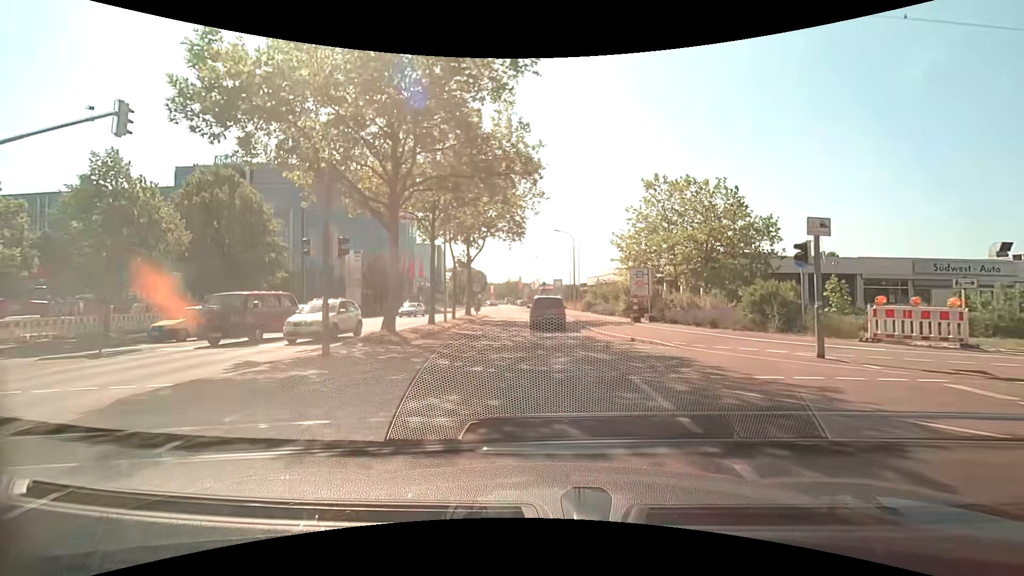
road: tertiary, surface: asphalt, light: Day
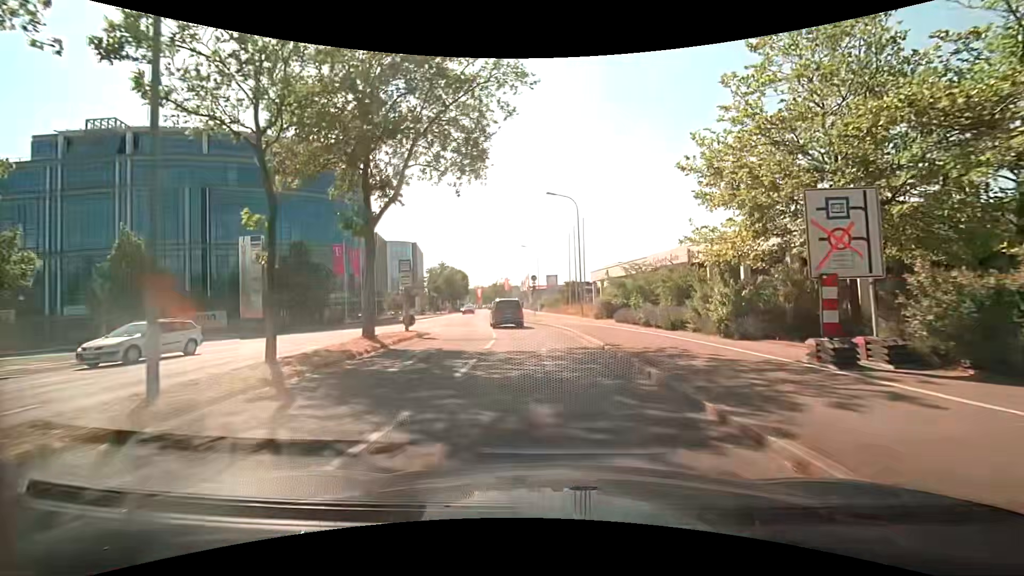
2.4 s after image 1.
(+0.2, +19.9) m; +1°
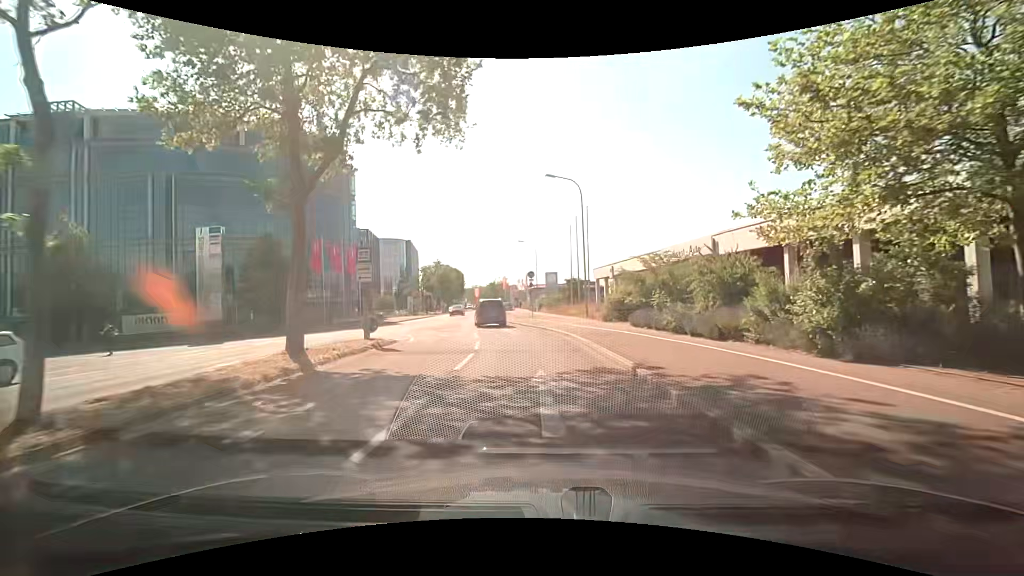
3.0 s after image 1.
(0.0, +5.0) m; 0°
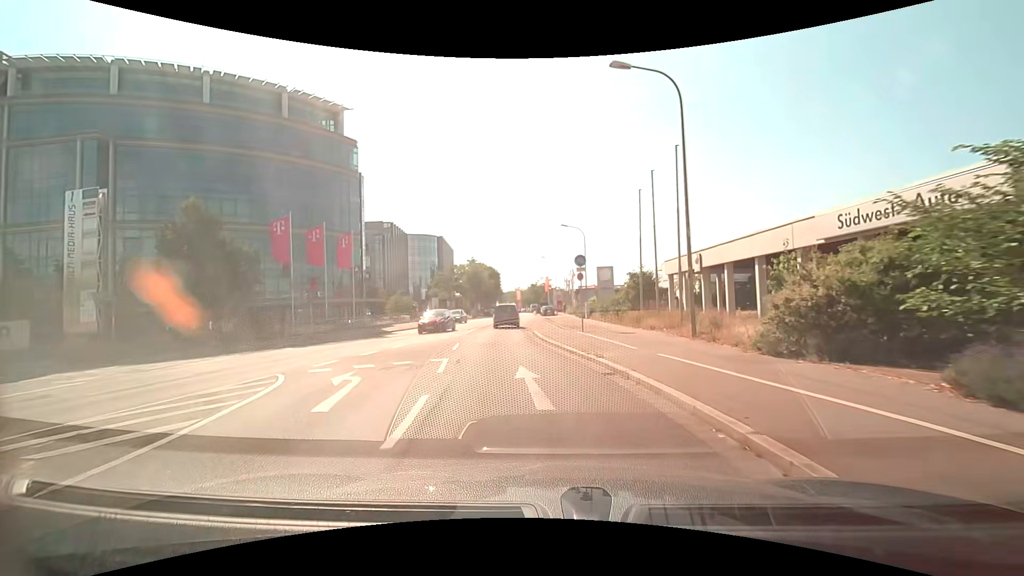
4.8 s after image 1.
(-0.4, +14.7) m; -5°
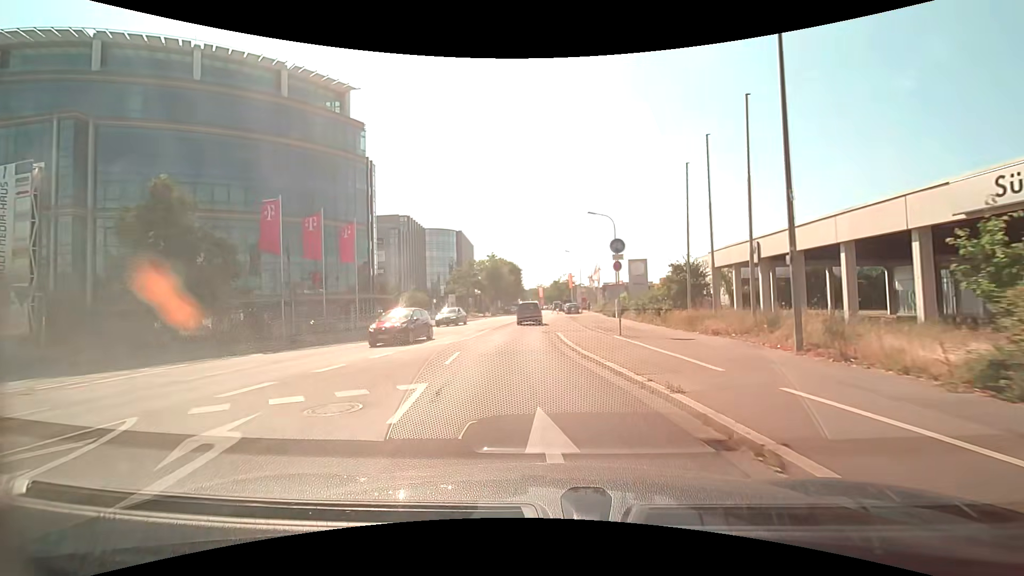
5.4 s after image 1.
(-0.1, +4.9) m; -2°
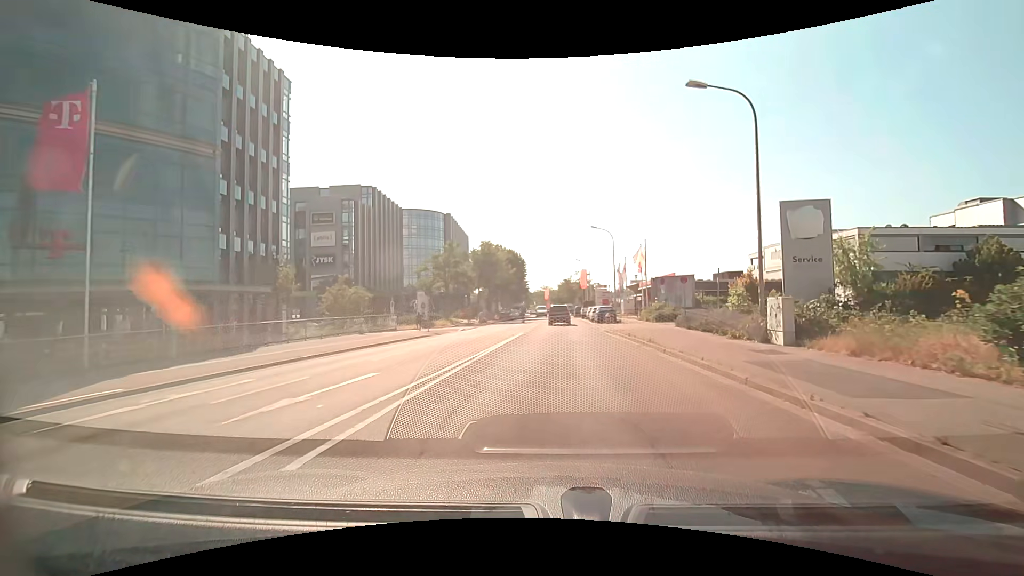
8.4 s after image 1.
(-1.2, +25.2) m; -1°
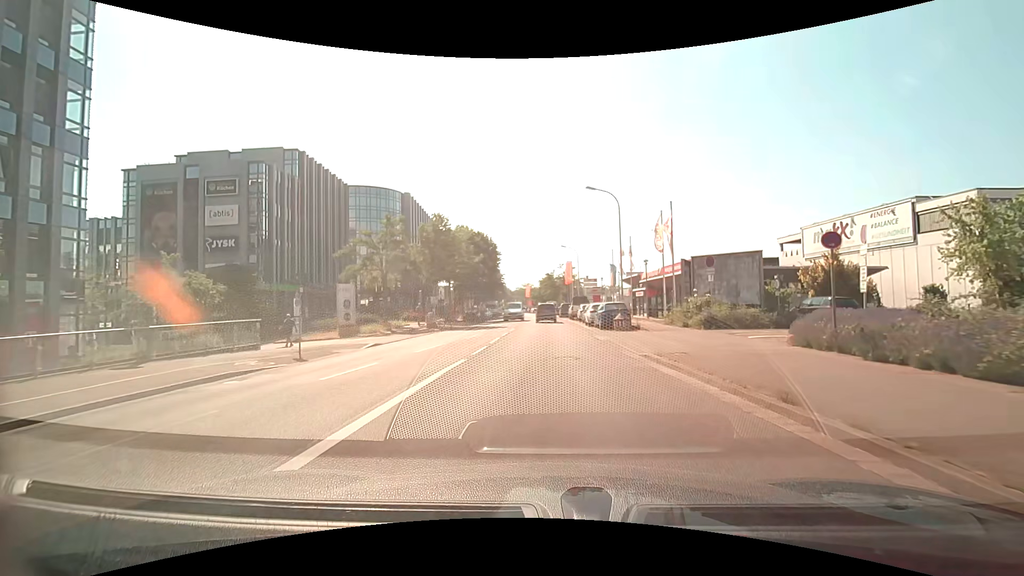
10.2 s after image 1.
(+0.3, +15.8) m; +1°
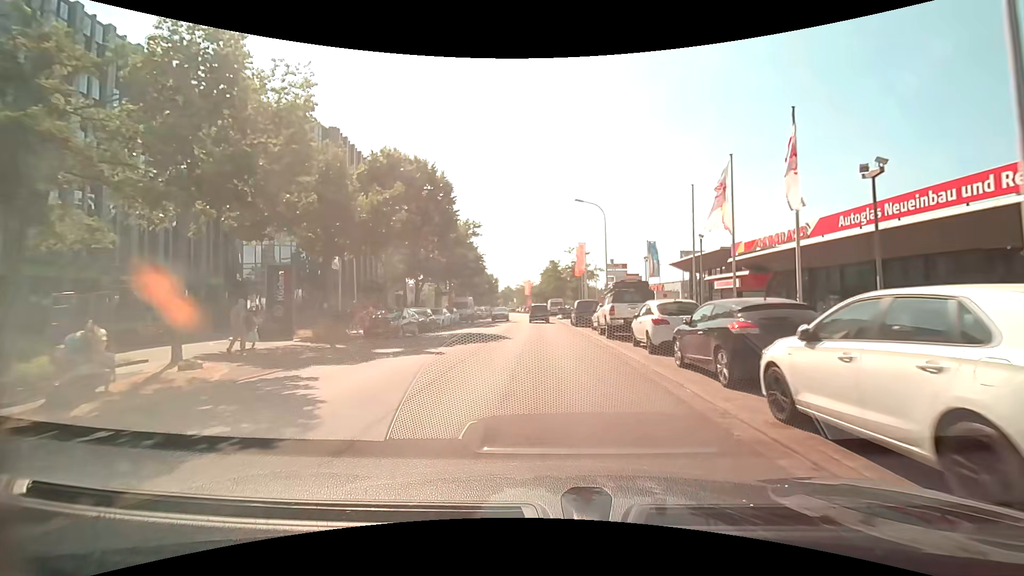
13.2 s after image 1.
(+0.3, +28.5) m; 0°
